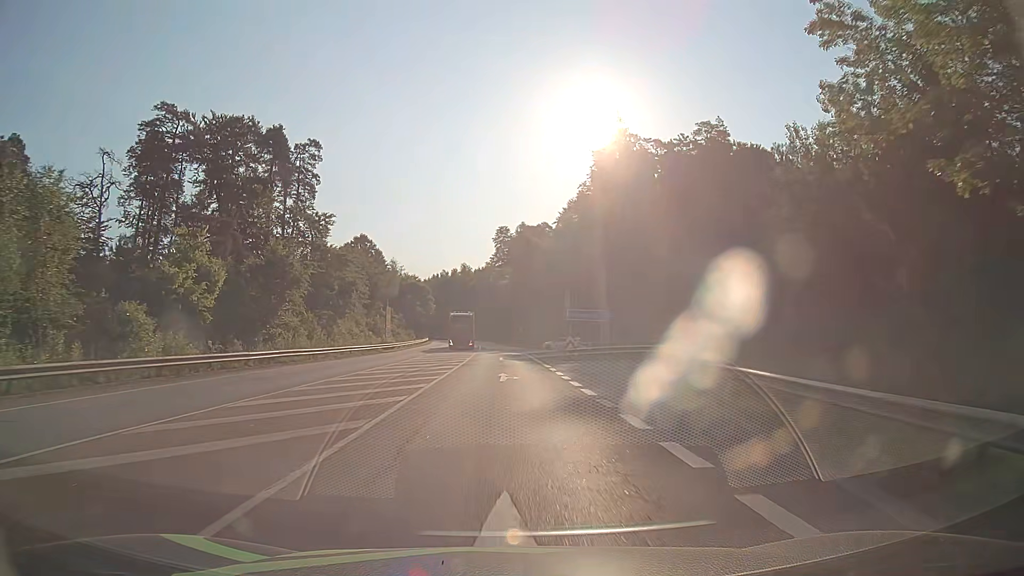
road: secondary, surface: asphalt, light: Day
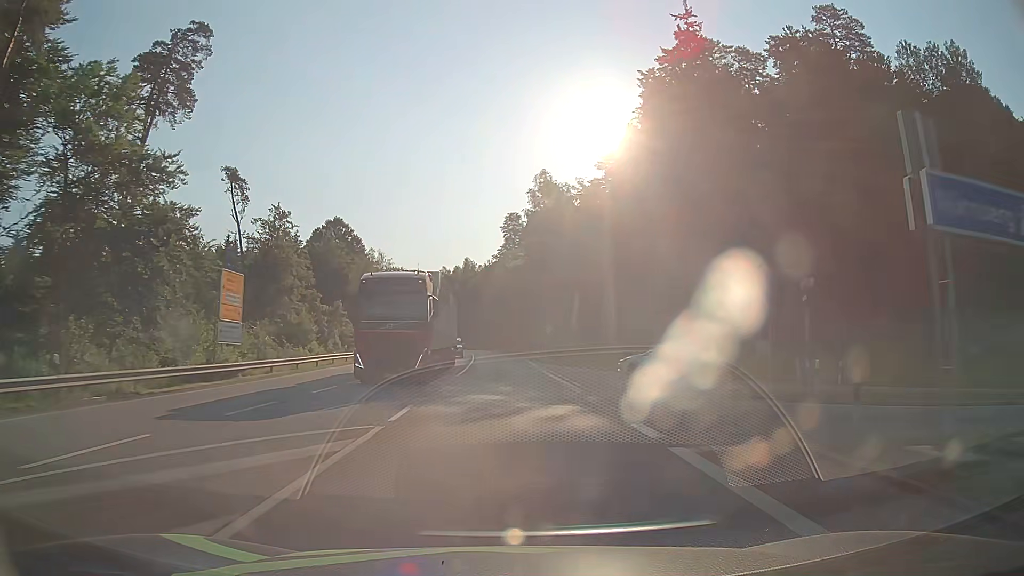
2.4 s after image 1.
(-0.5, +42.9) m; -1°
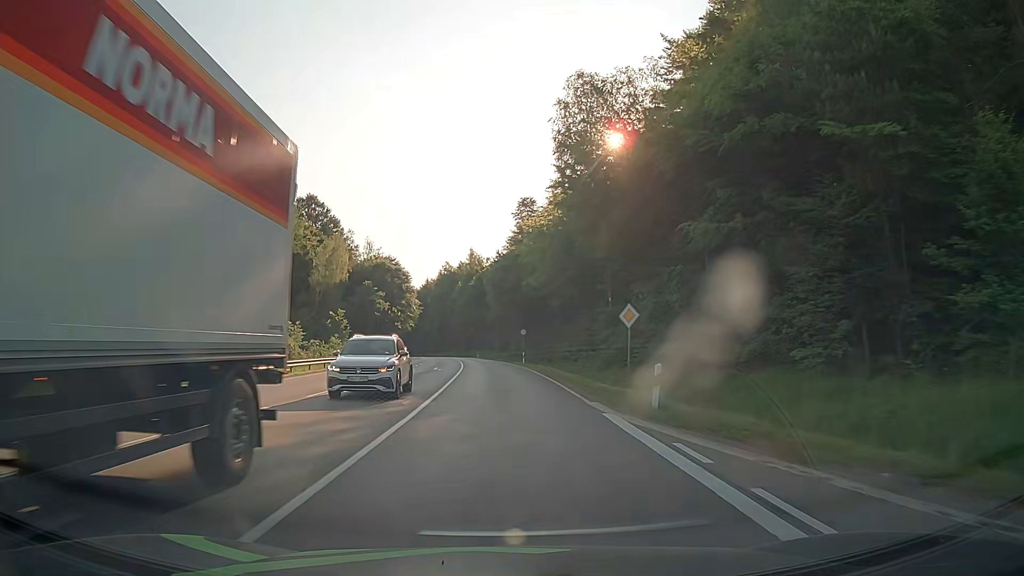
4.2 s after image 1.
(-0.3, +32.2) m; -1°
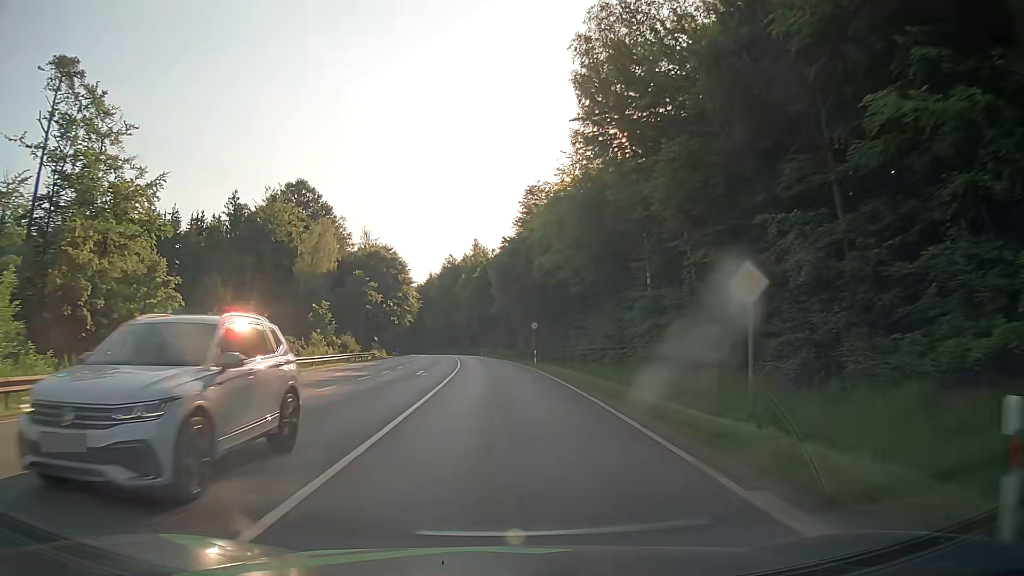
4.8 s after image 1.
(0.0, +10.7) m; 0°
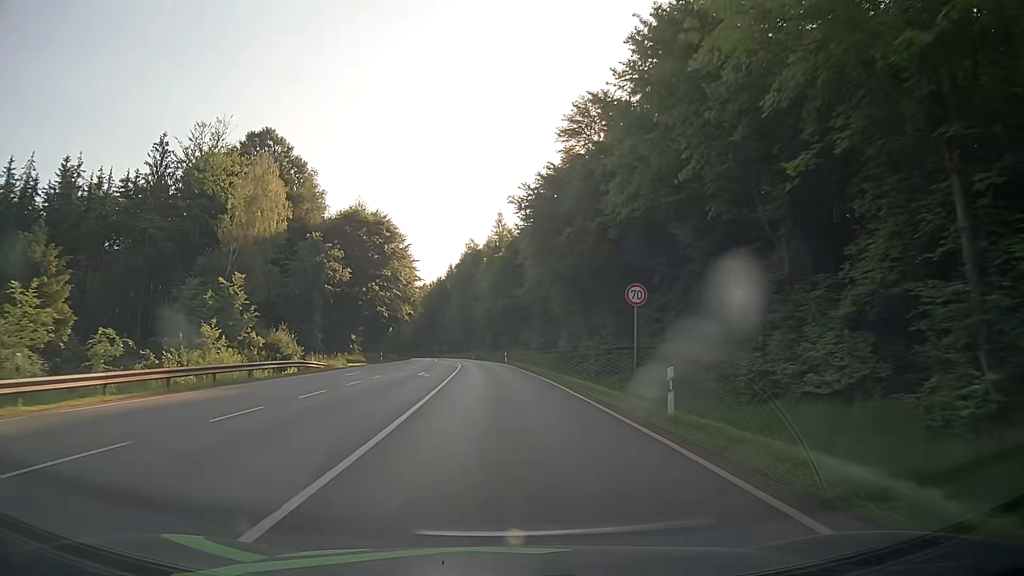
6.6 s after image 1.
(-0.7, +32.2) m; -3°
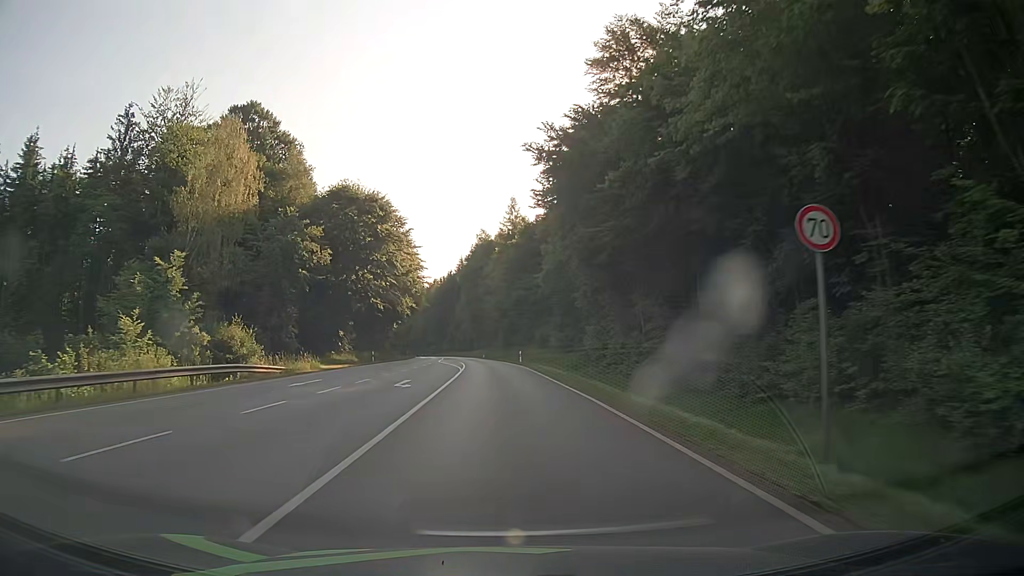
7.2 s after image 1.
(-0.1, +10.7) m; -1°
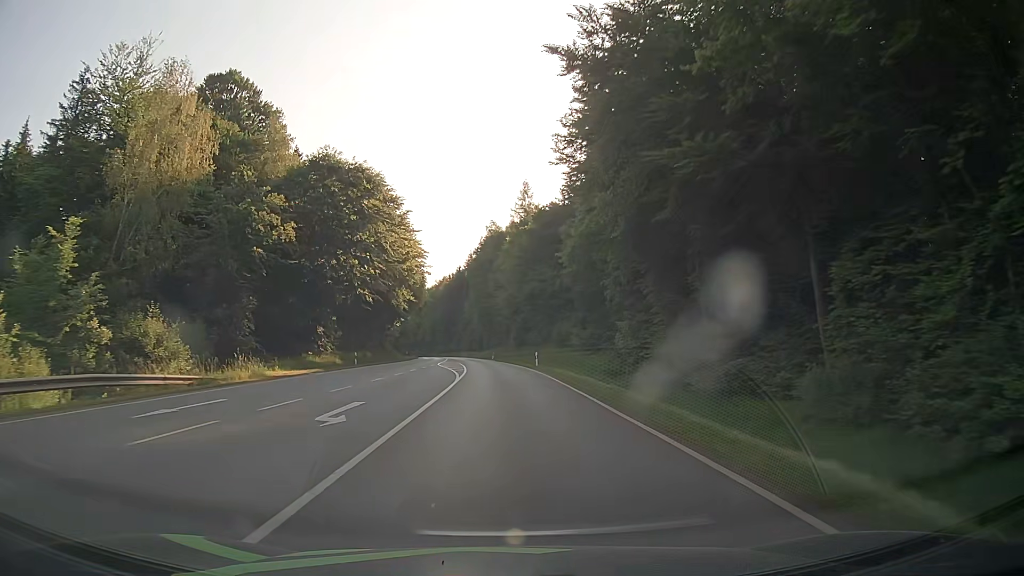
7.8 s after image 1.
(-0.1, +10.8) m; -1°
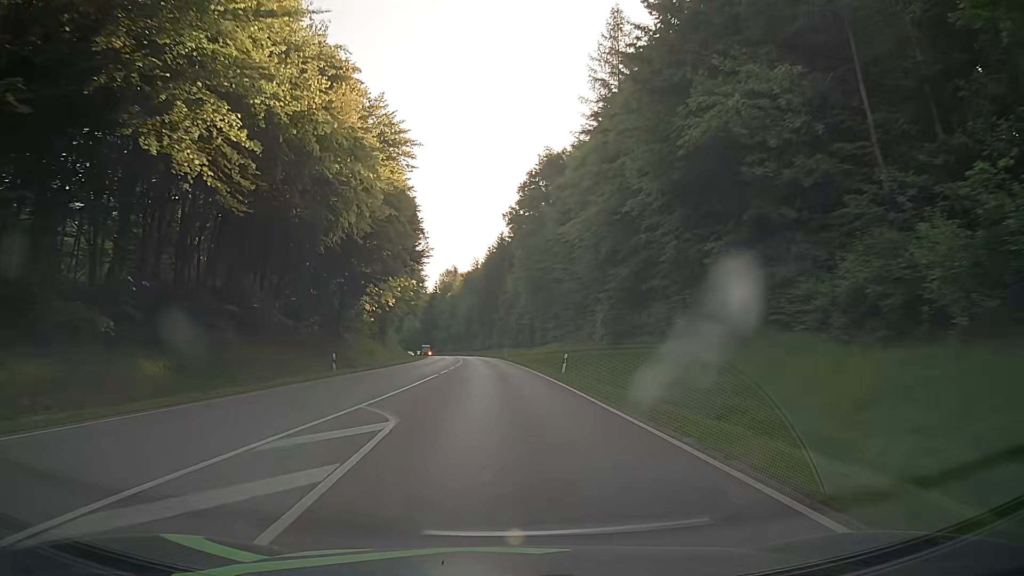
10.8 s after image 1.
(-1.9, +54.0) m; -5°
(0, +10) (0, +20) (0, +30) (-1, +40) (-1, +50) (-1, +60) (-2, +70) (-3, +80) (-3, +90) (-4, +100) m
